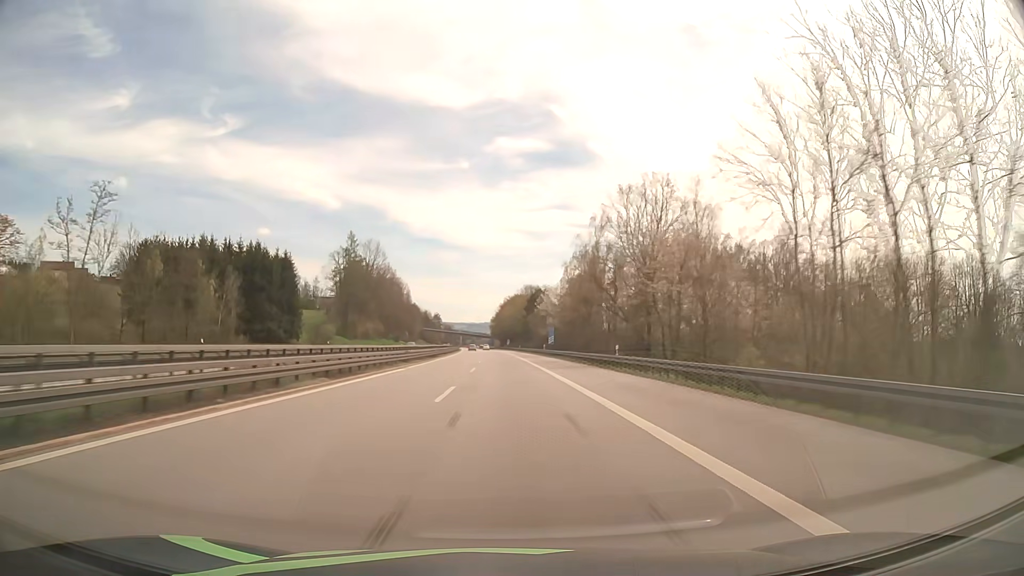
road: motorway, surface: asphalt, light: Day
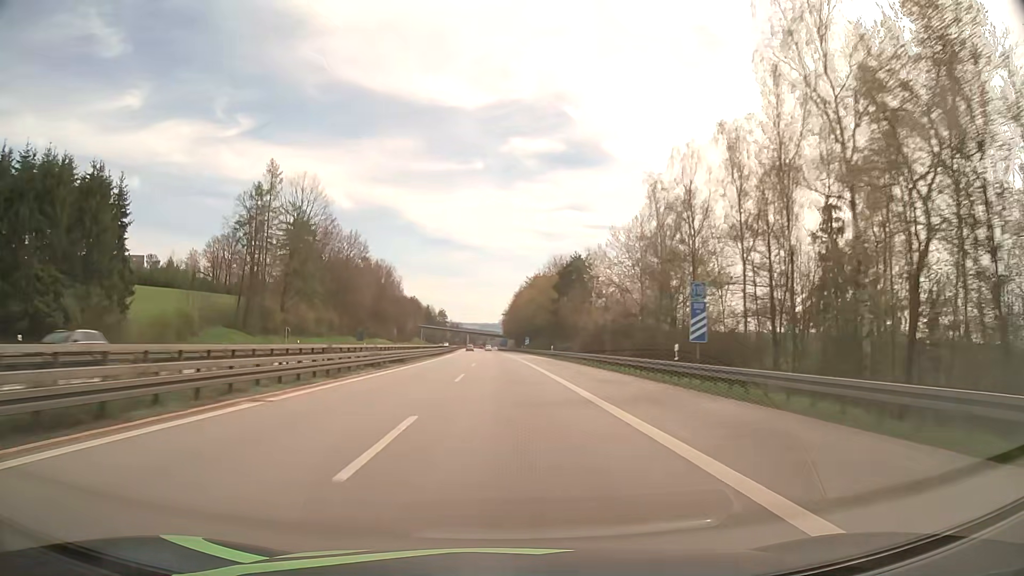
(-0.7, +63.4) m; -1°
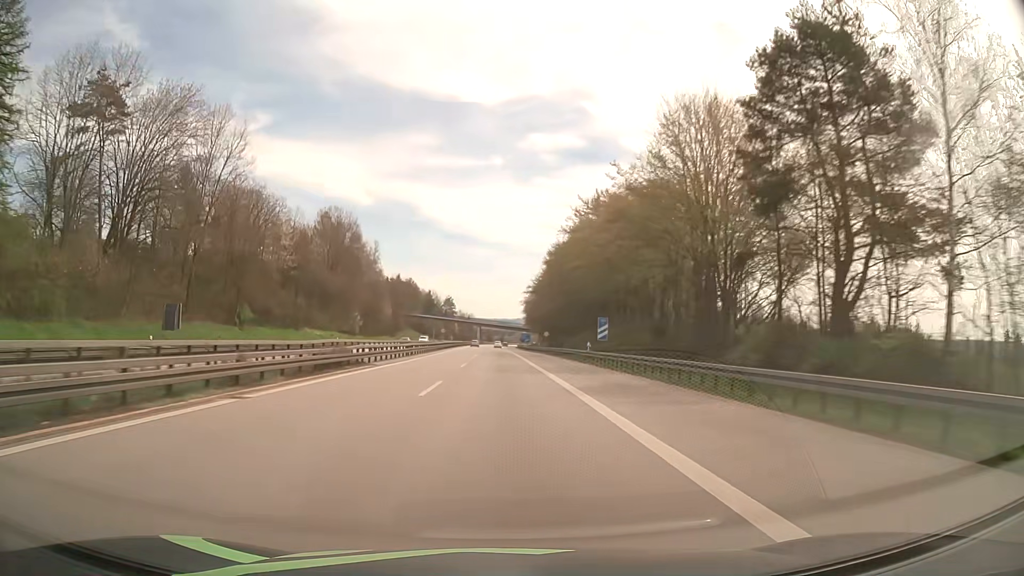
(-1.2, +80.5) m; -2°
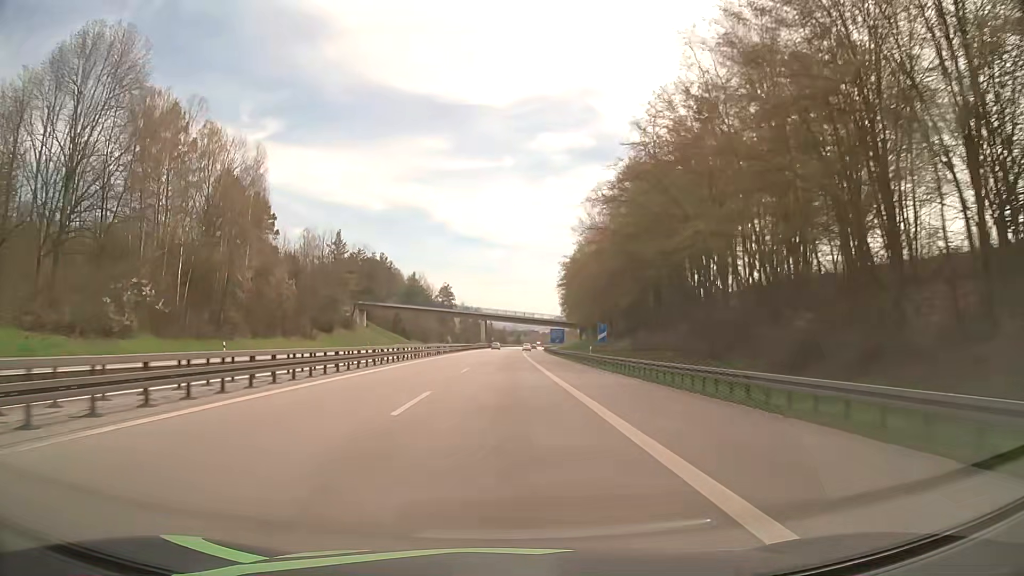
(-1.4, +94.3) m; -1°
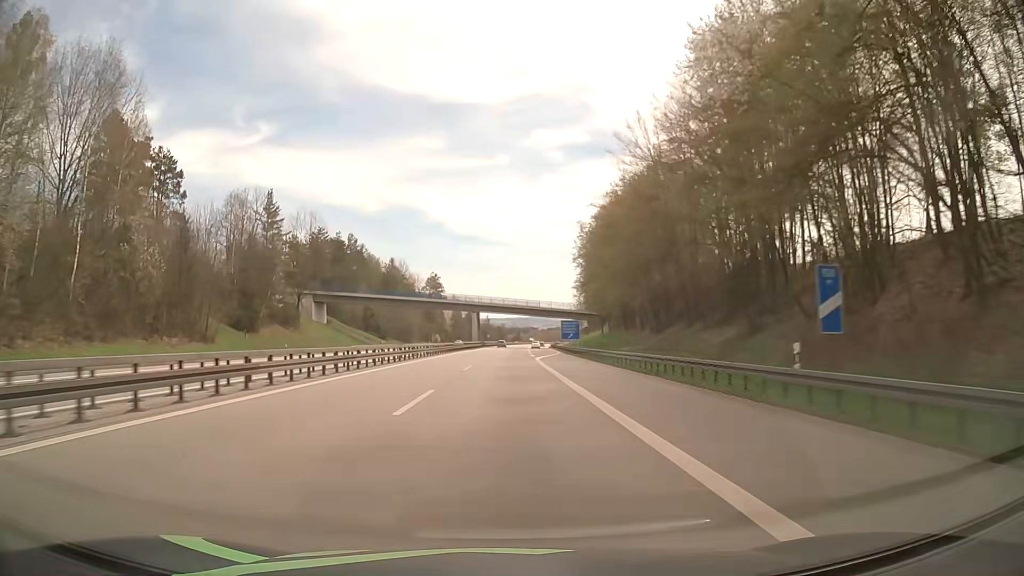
(0.0, +36.5) m; 0°
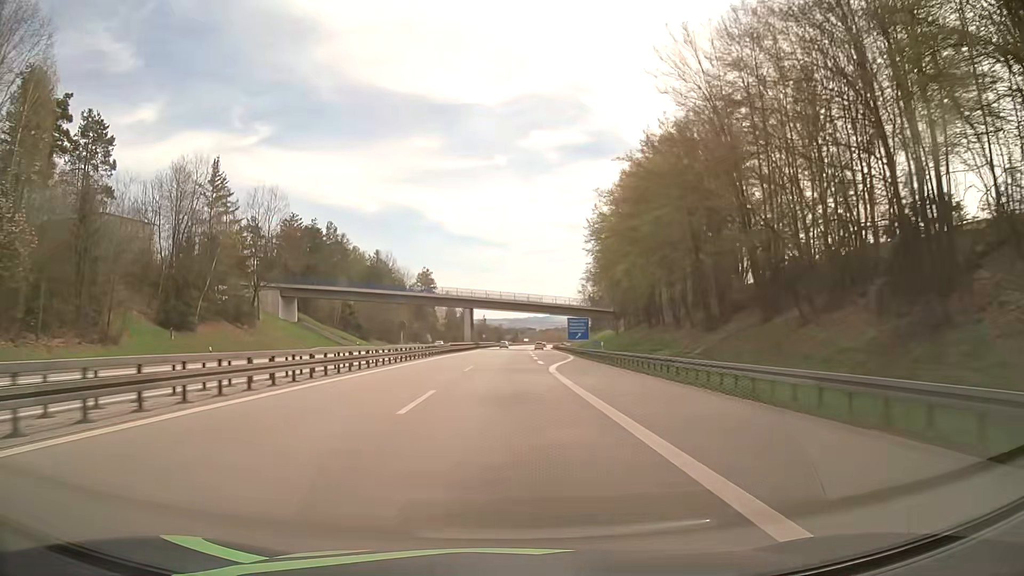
(0.0, +17.7) m; 0°
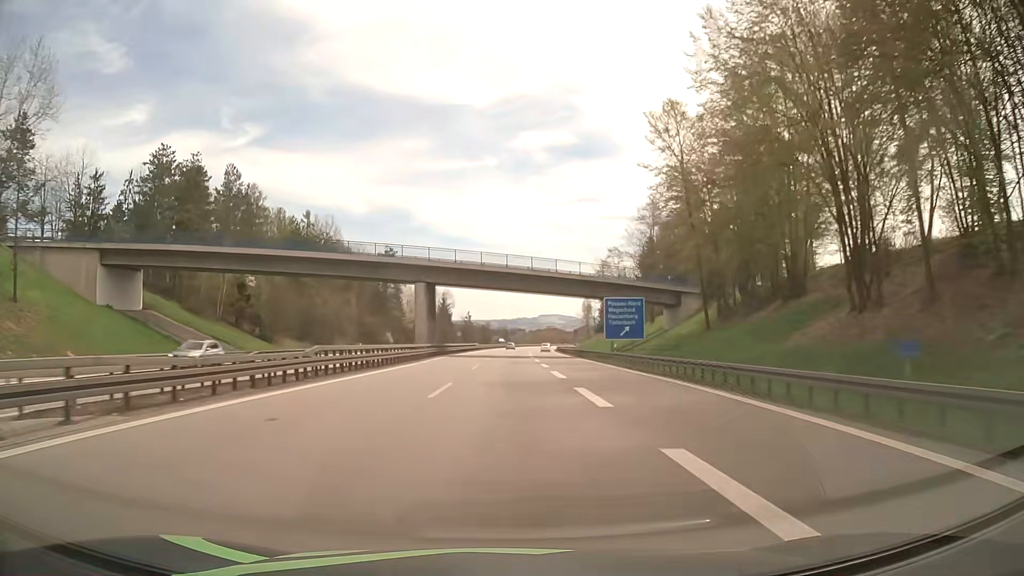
(+0.3, +50.2) m; +1°
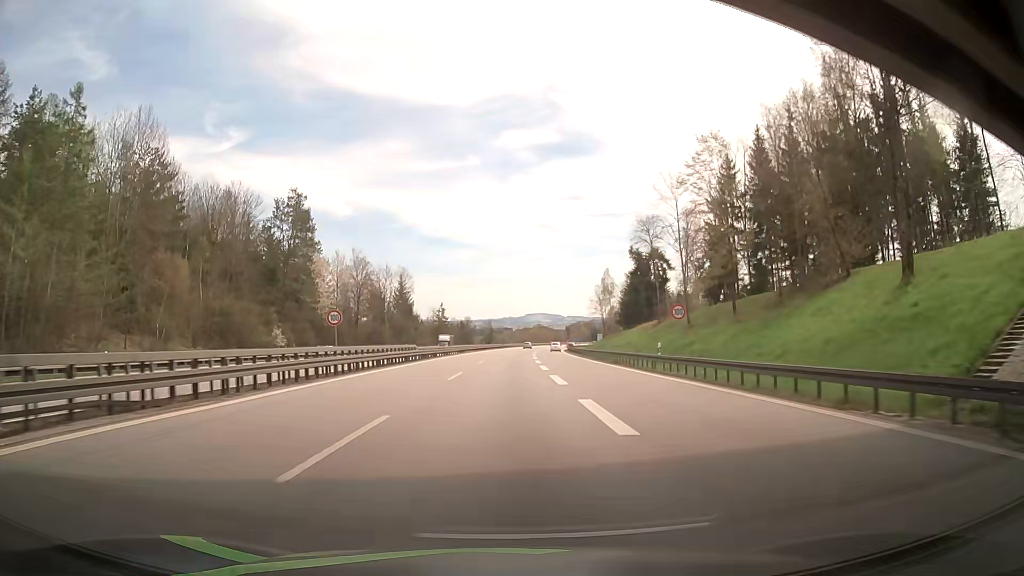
(+0.9, +63.9) m; +2°
(0, +10) (0, +20) (0, +30) (0, +40) (0, +50) (0, +60) (0, +70) (+1, +80) (+1, +90) (+1, +100) m
